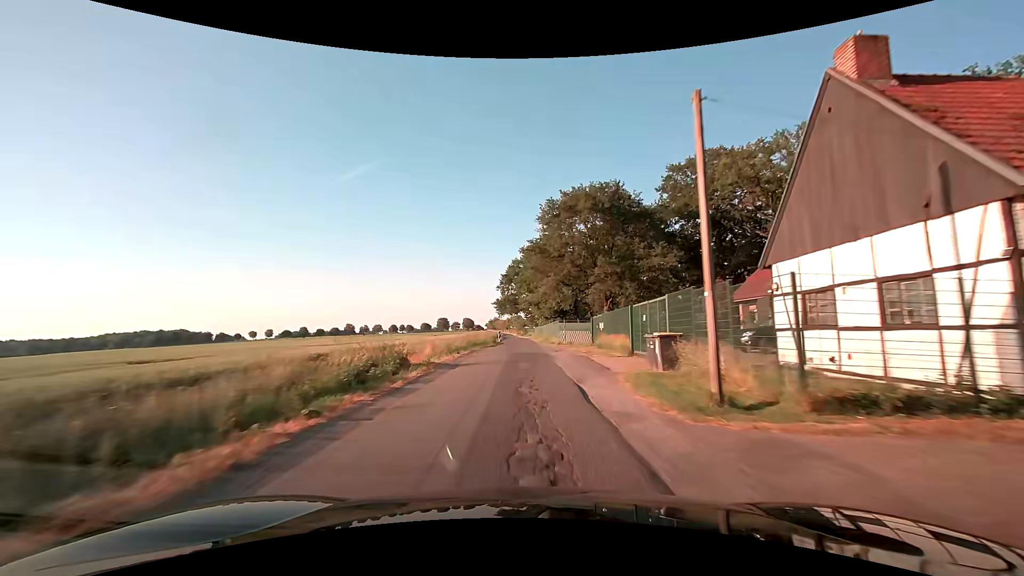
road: unclassified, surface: asphalt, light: Day
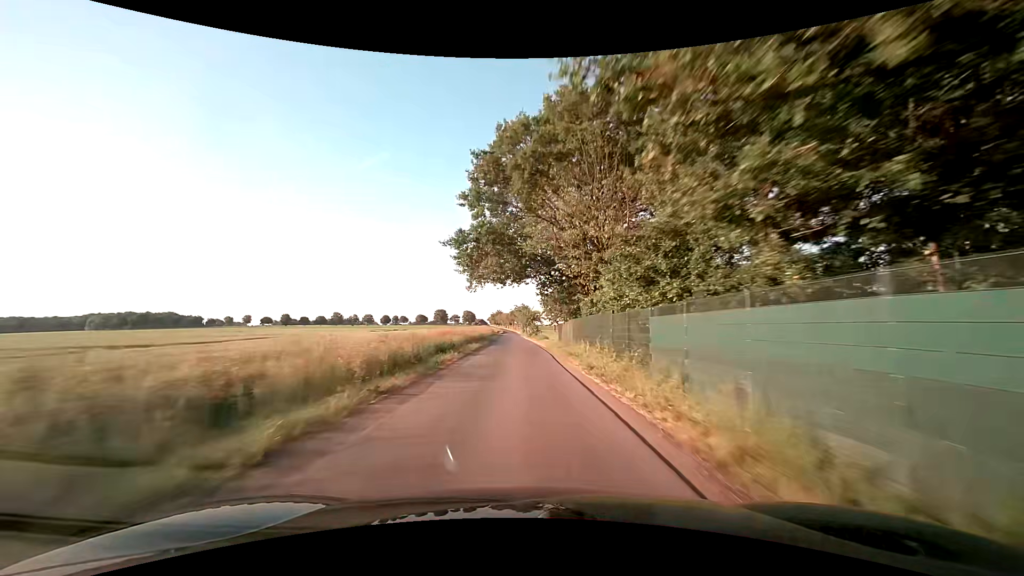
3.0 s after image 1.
(-0.6, +56.3) m; -1°
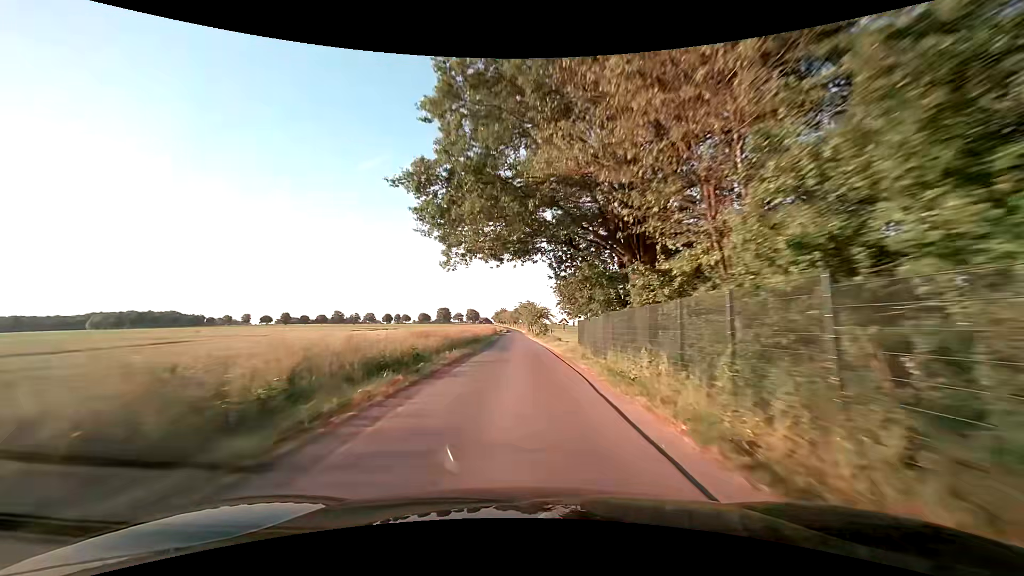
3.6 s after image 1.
(-0.1, +11.7) m; 0°
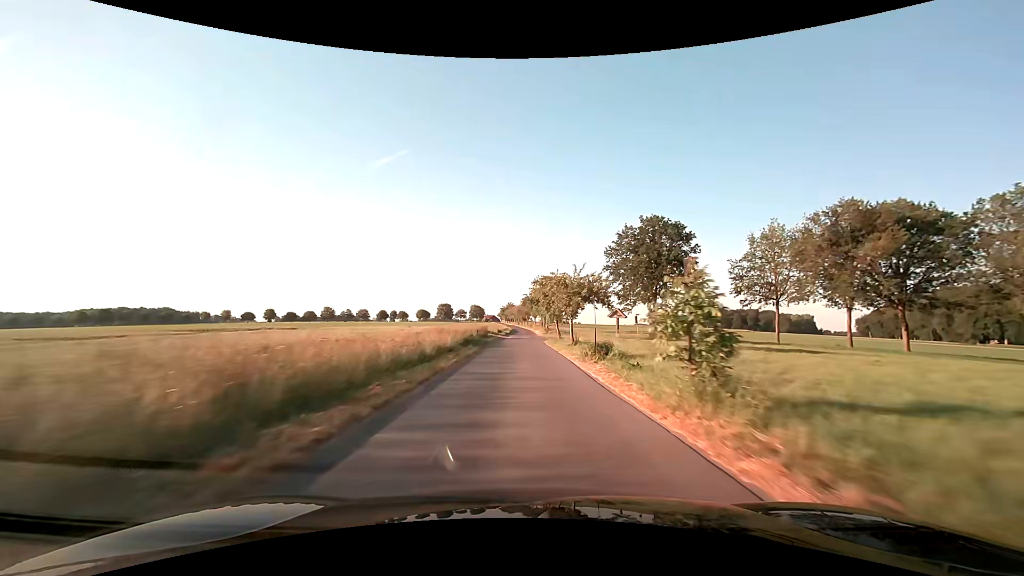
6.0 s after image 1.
(-1.2, +48.2) m; -2°
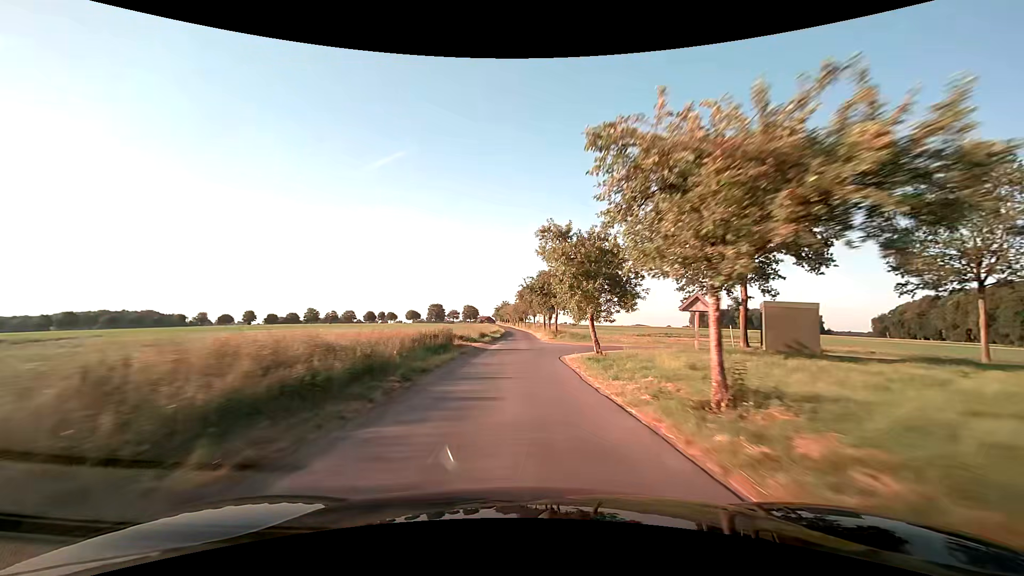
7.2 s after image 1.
(0.0, +24.3) m; 0°
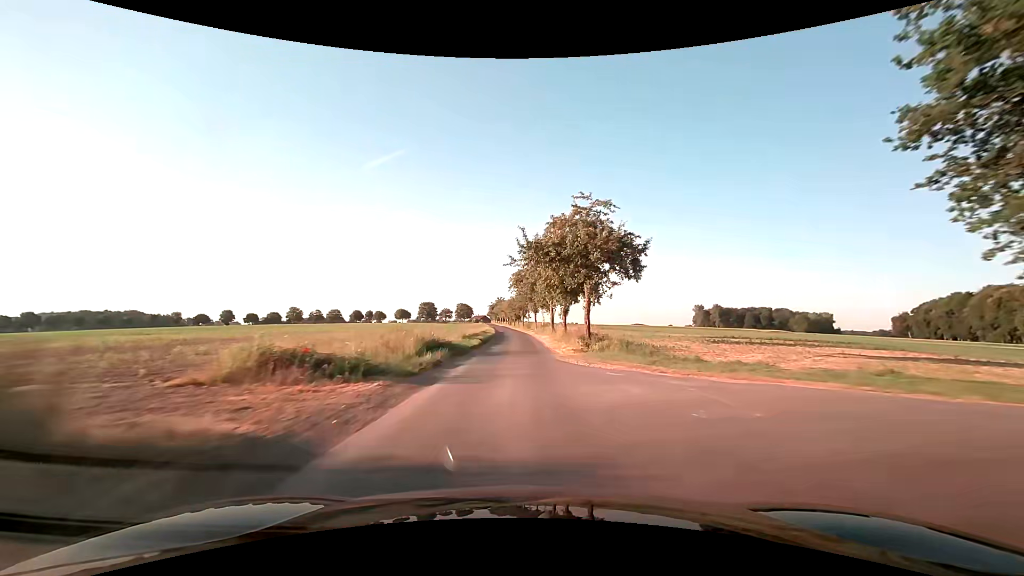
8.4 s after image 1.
(-0.1, +24.4) m; 0°
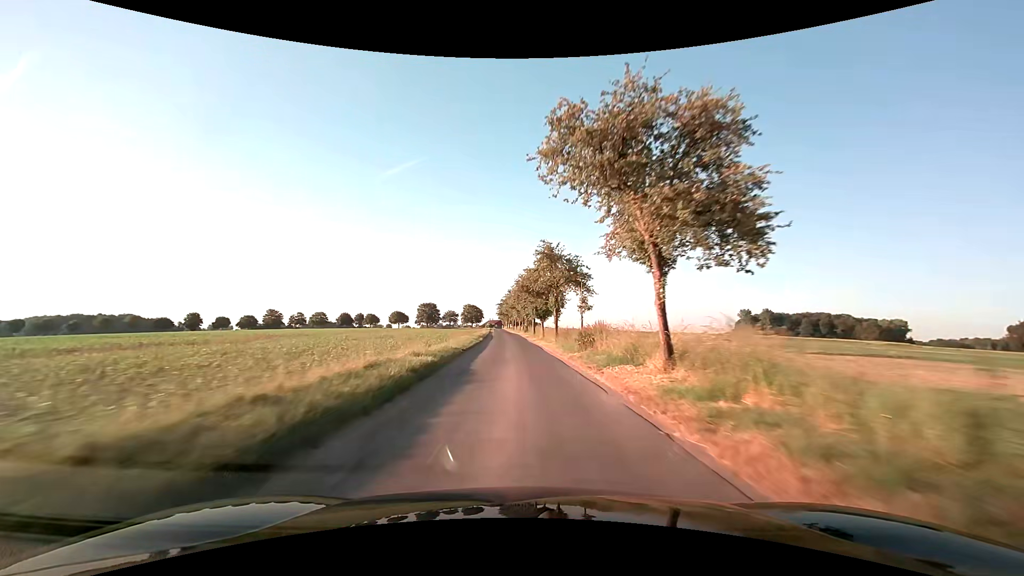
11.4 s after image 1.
(-1.1, +61.9) m; -2°
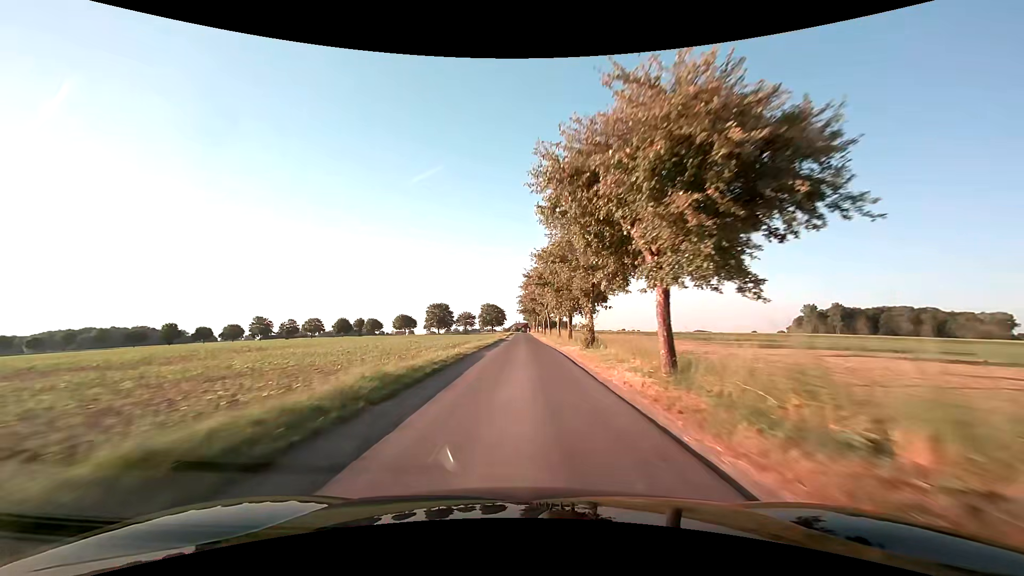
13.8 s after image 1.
(-1.3, +51.1) m; -3°
